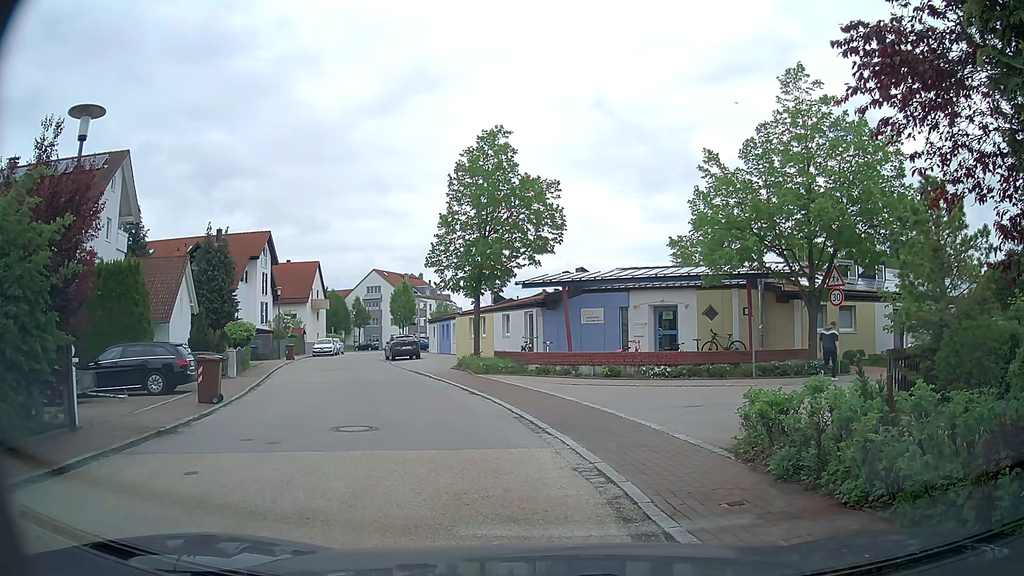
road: residential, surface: asphalt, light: Day
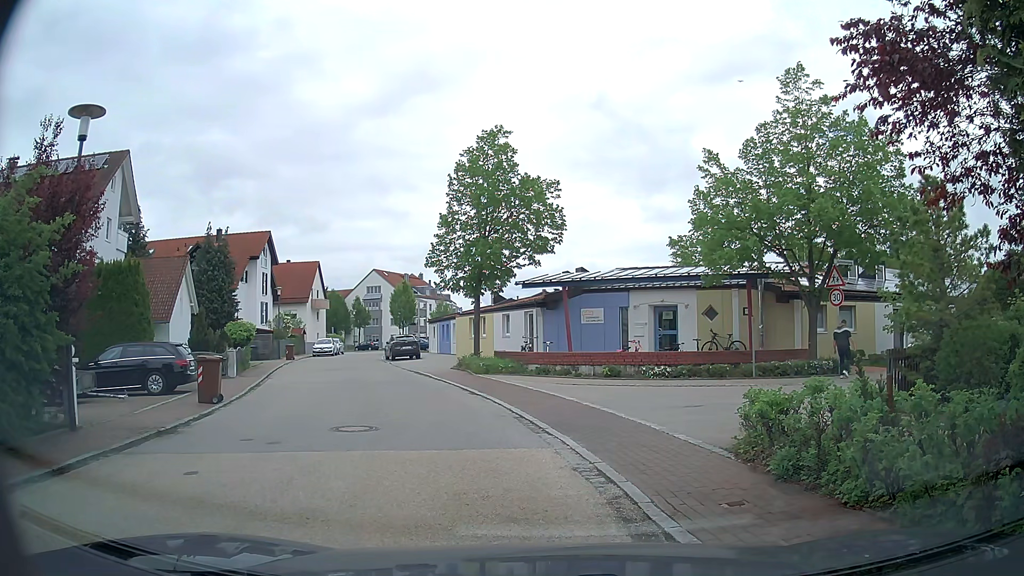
(0.0, 0.0) m; 0°
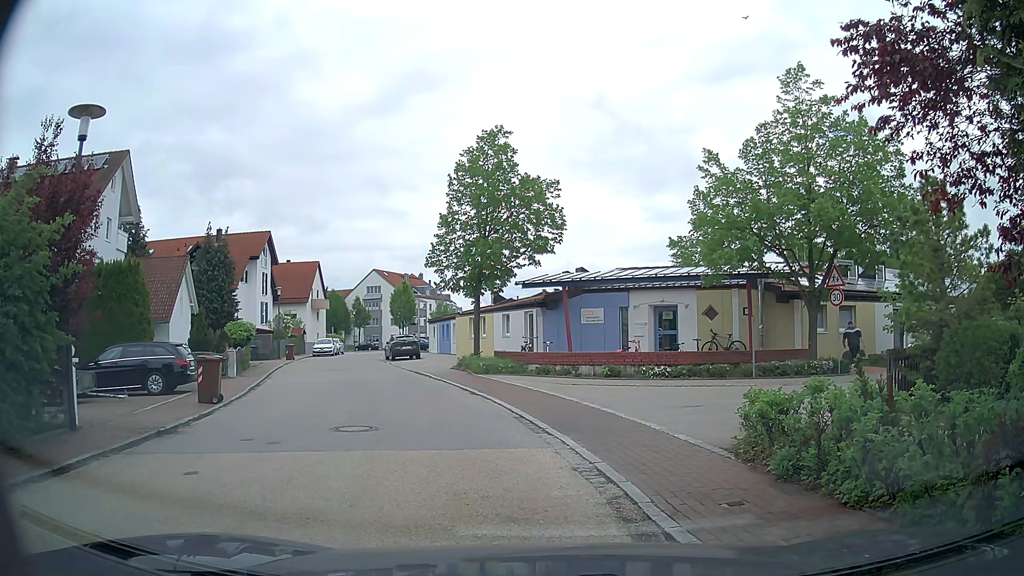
(0.0, 0.0) m; 0°
